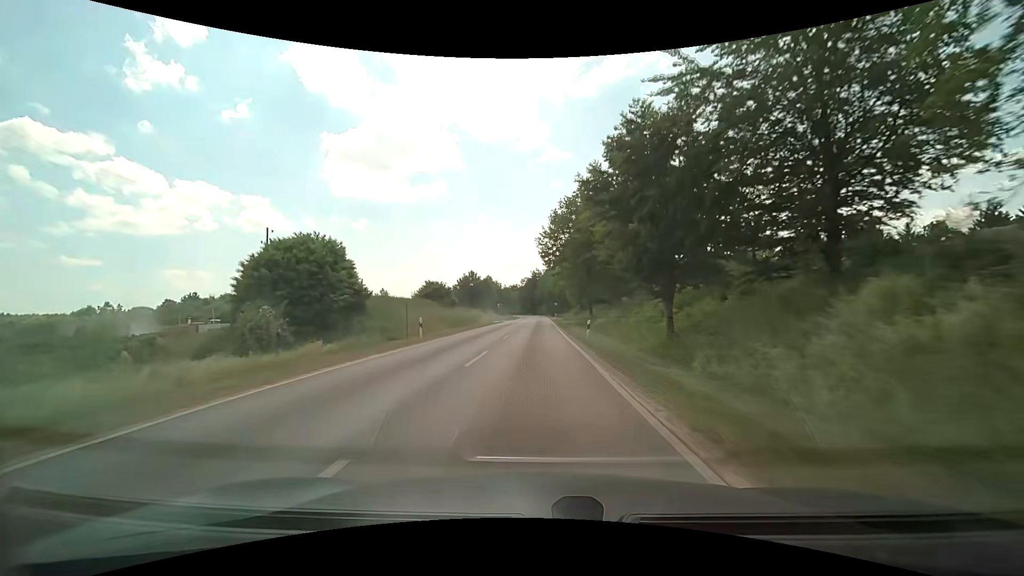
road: tertiary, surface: asphalt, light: Day
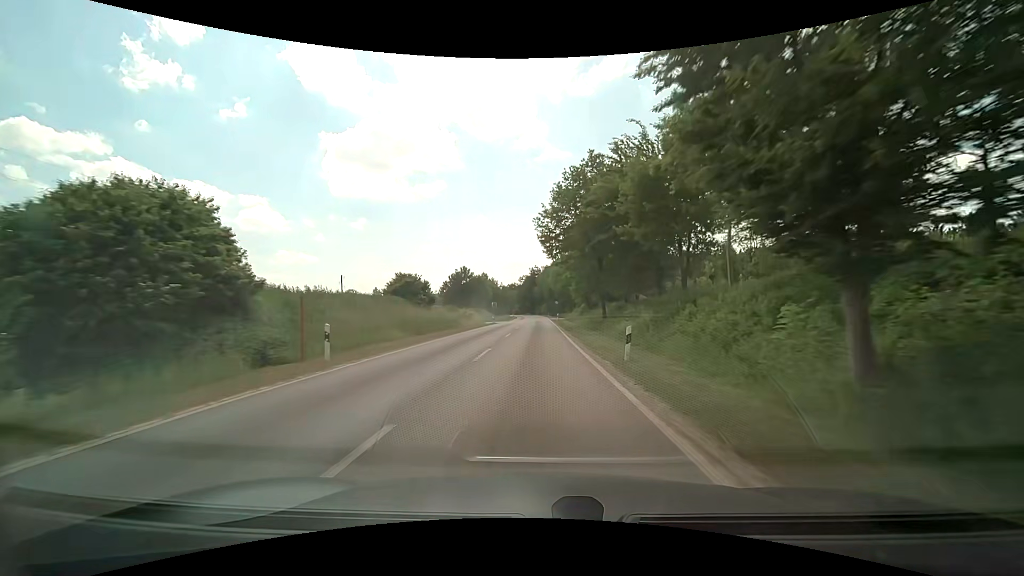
(+0.1, +10.7) m; 0°
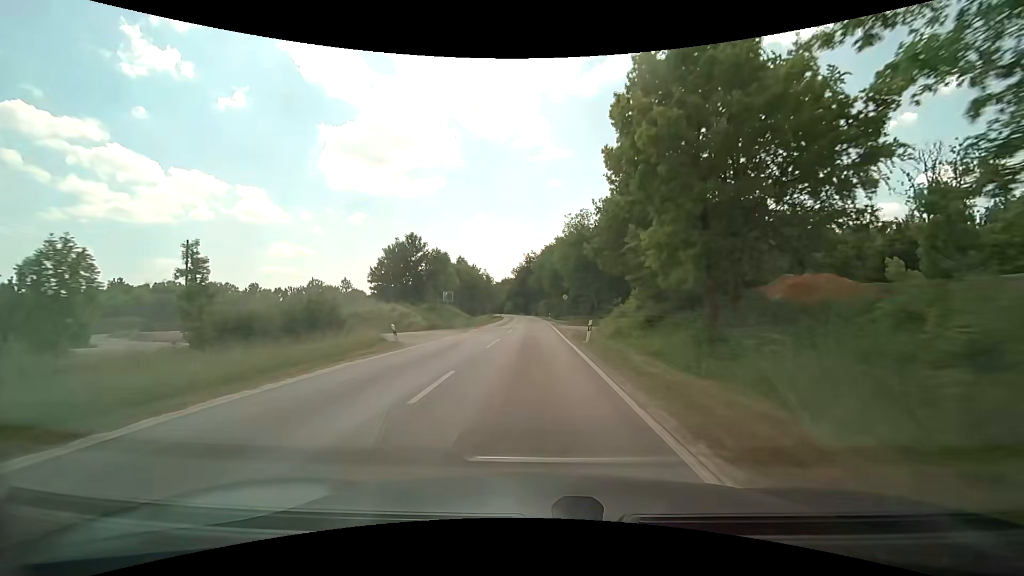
(+0.2, +42.5) m; +1°
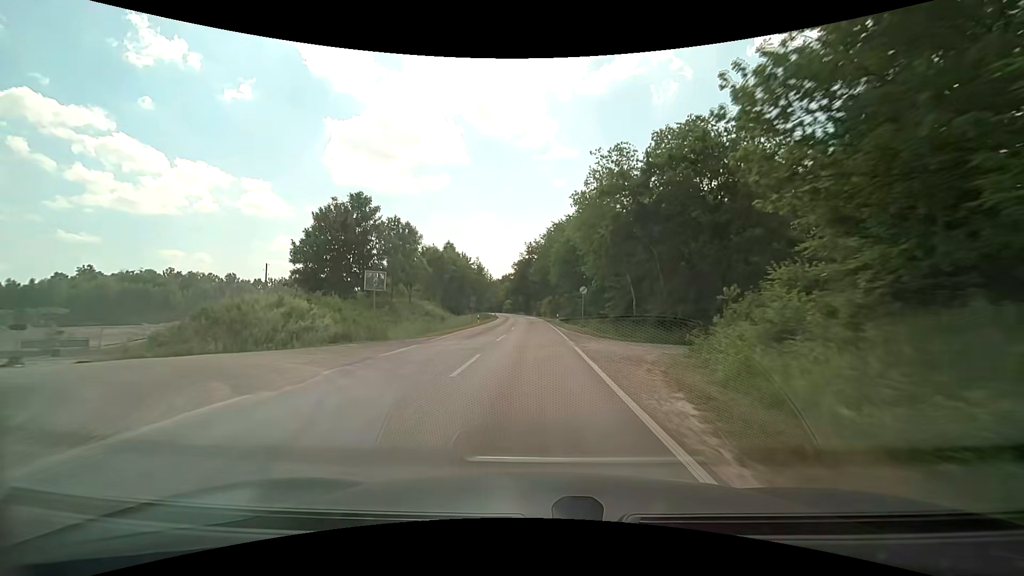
(-0.1, +21.0) m; -1°
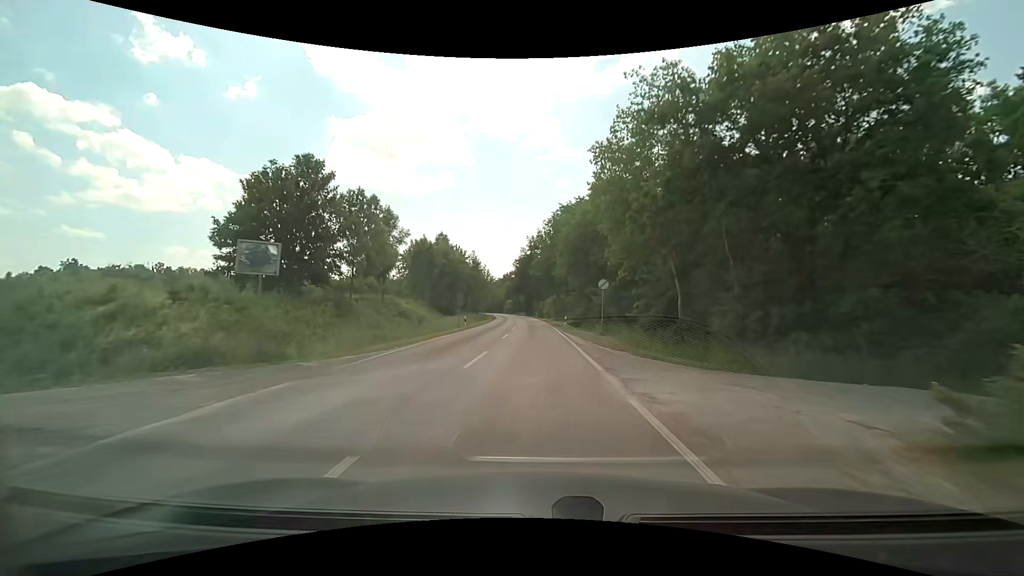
(0.0, +10.5) m; 0°
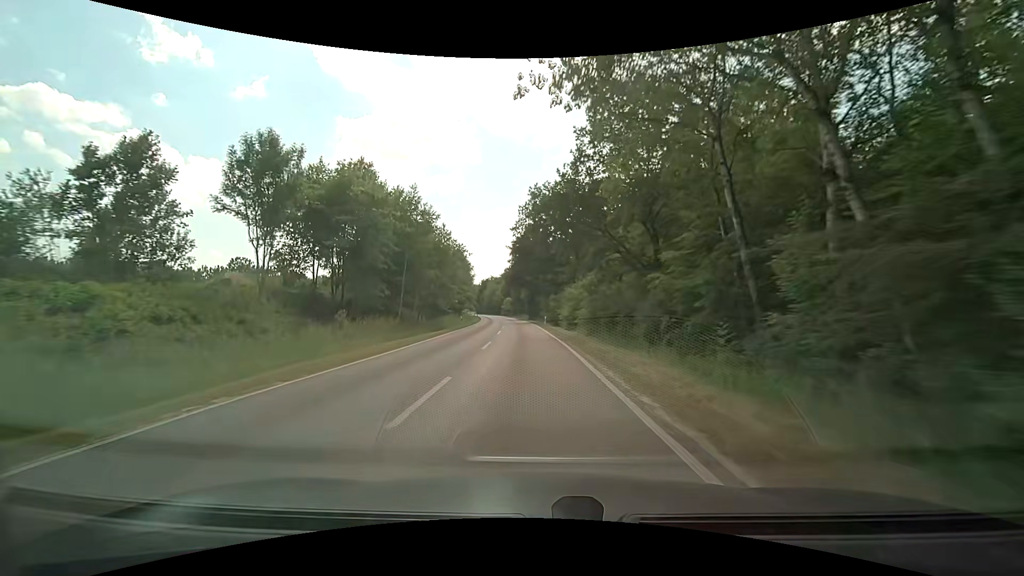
(-0.3, +42.4) m; -1°
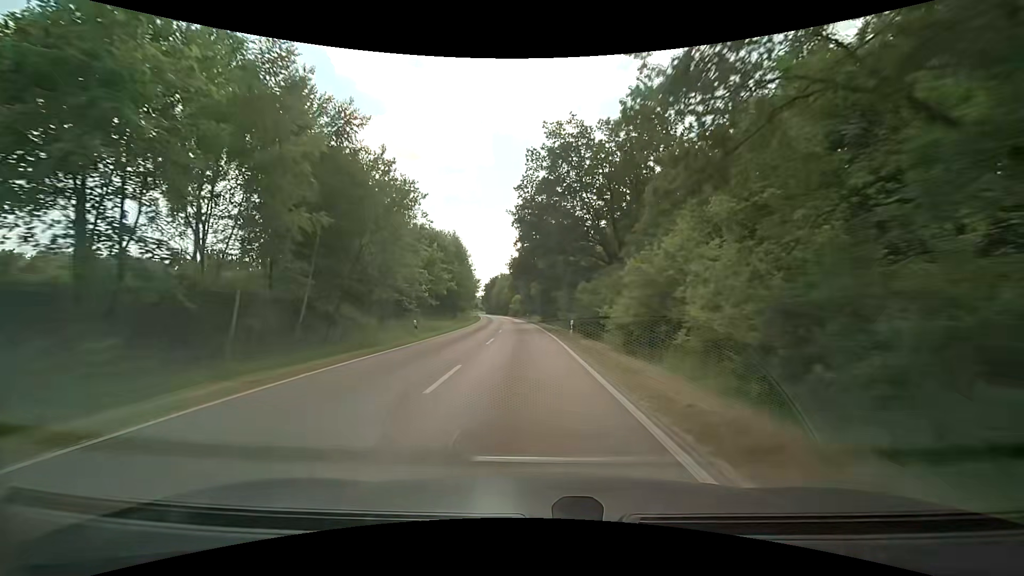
(-0.4, +22.1) m; -2°
